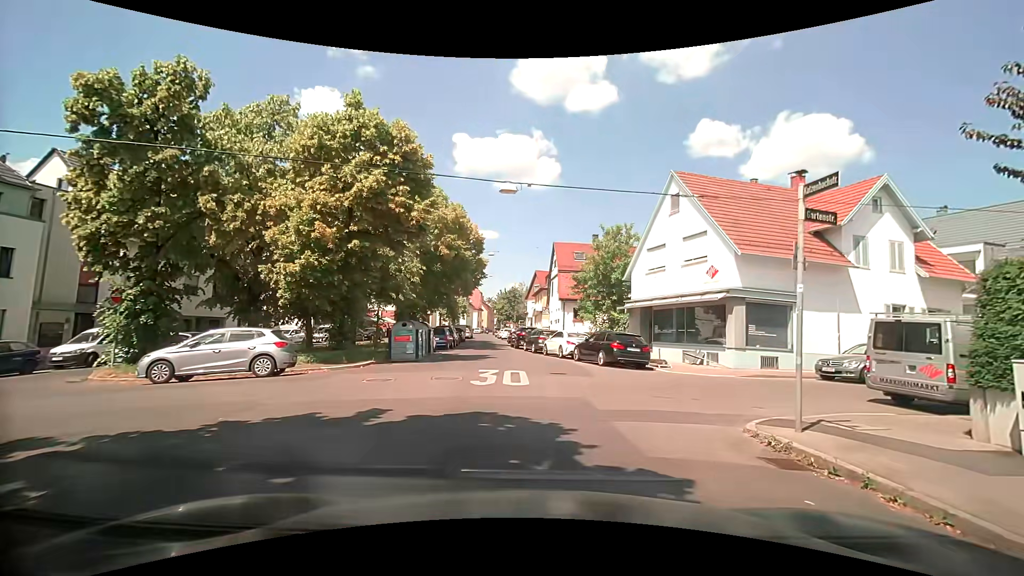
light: Day
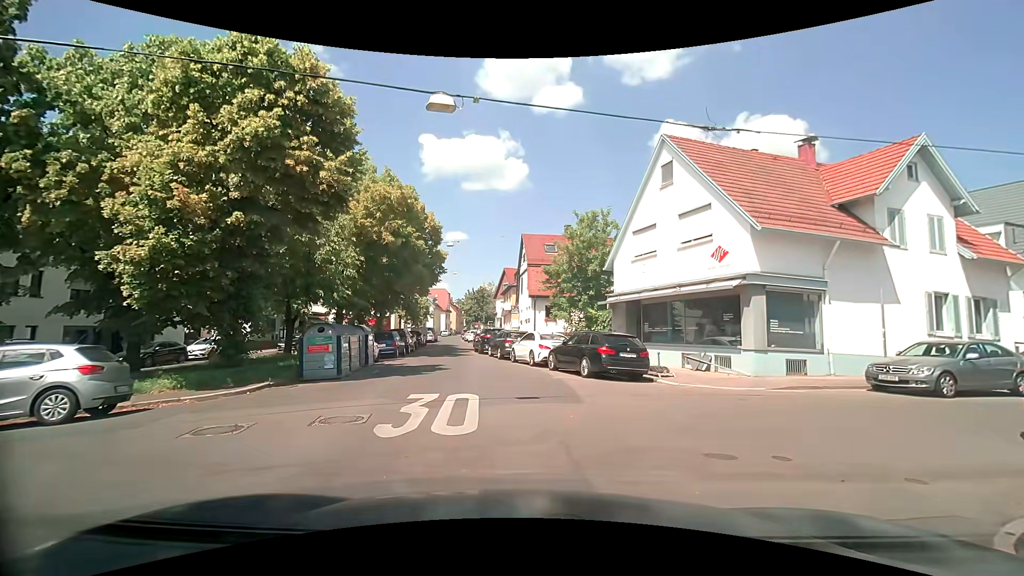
(+0.2, +4.7) m; +3°
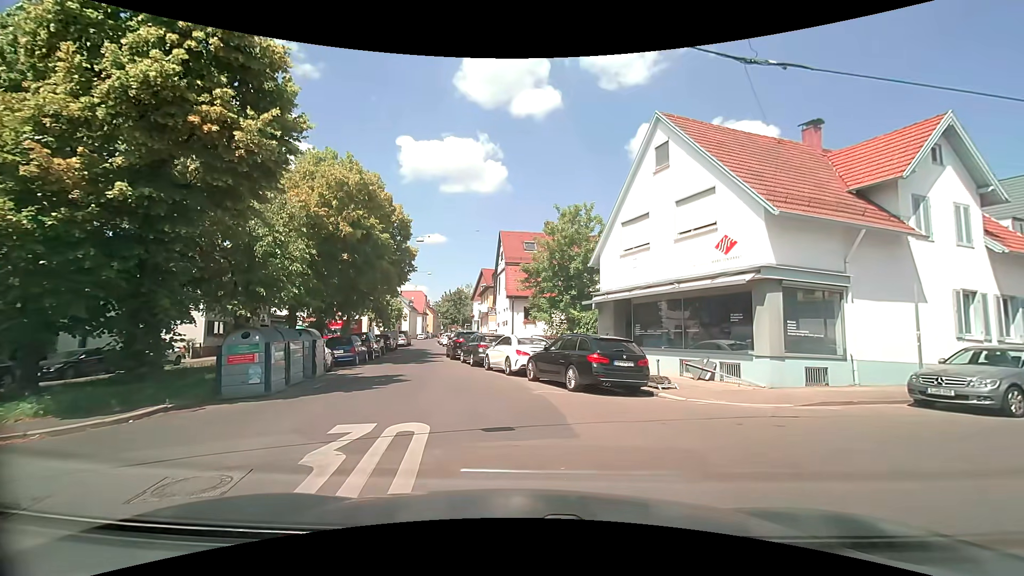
(0.0, +2.8) m; +4°
